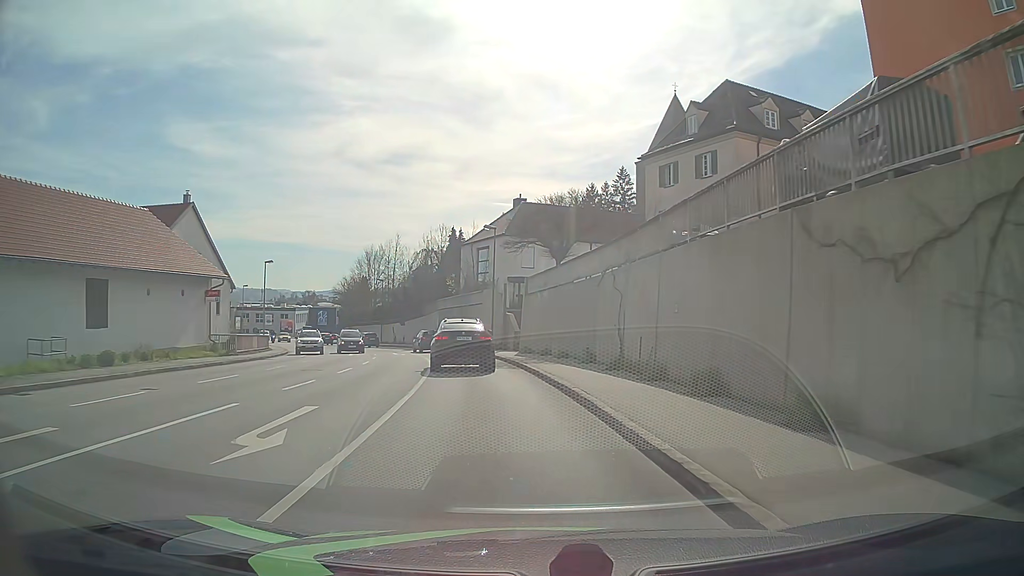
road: tertiary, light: Day
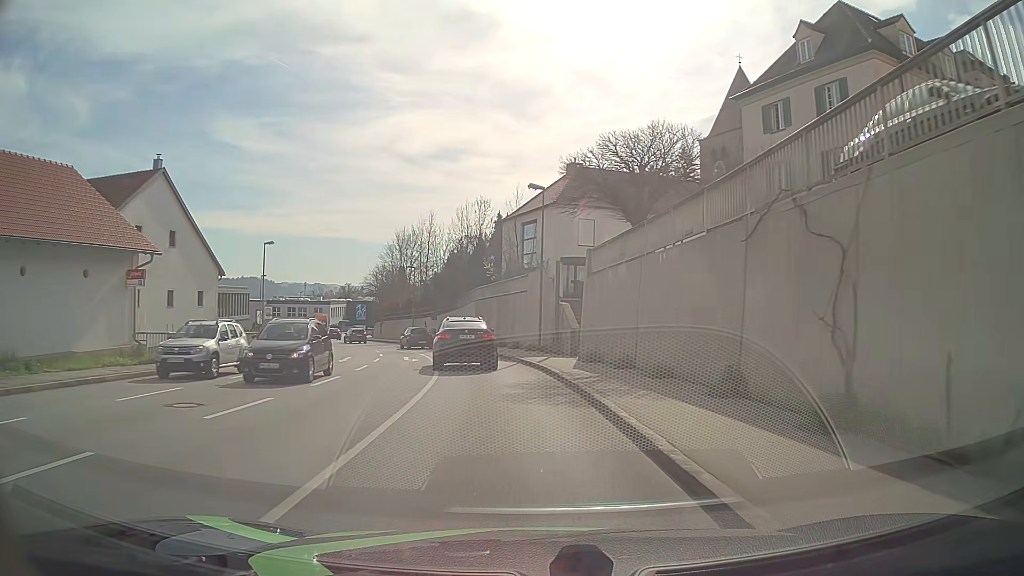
(-0.4, +11.5) m; -4°
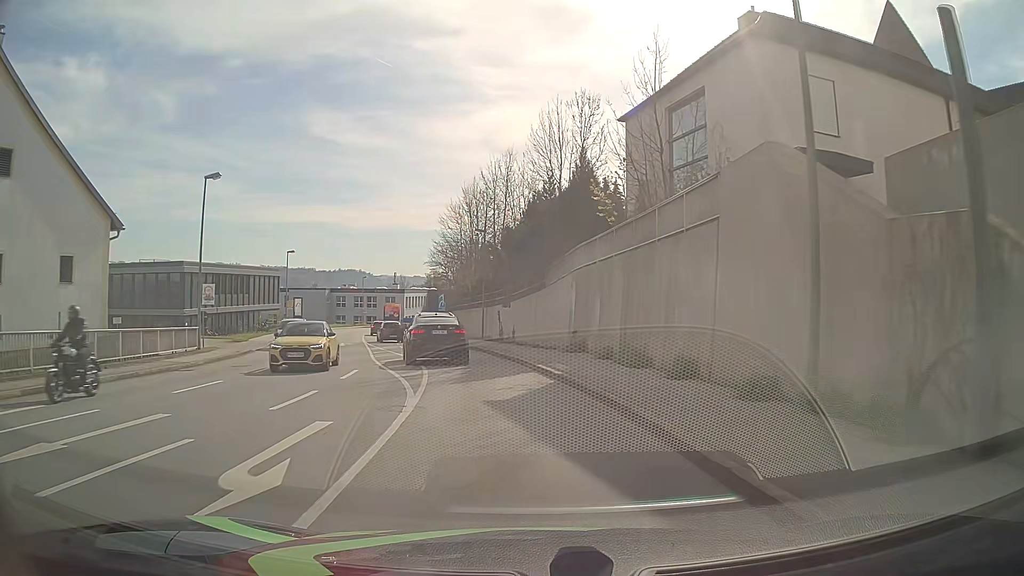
(-1.8, +23.6) m; -9°
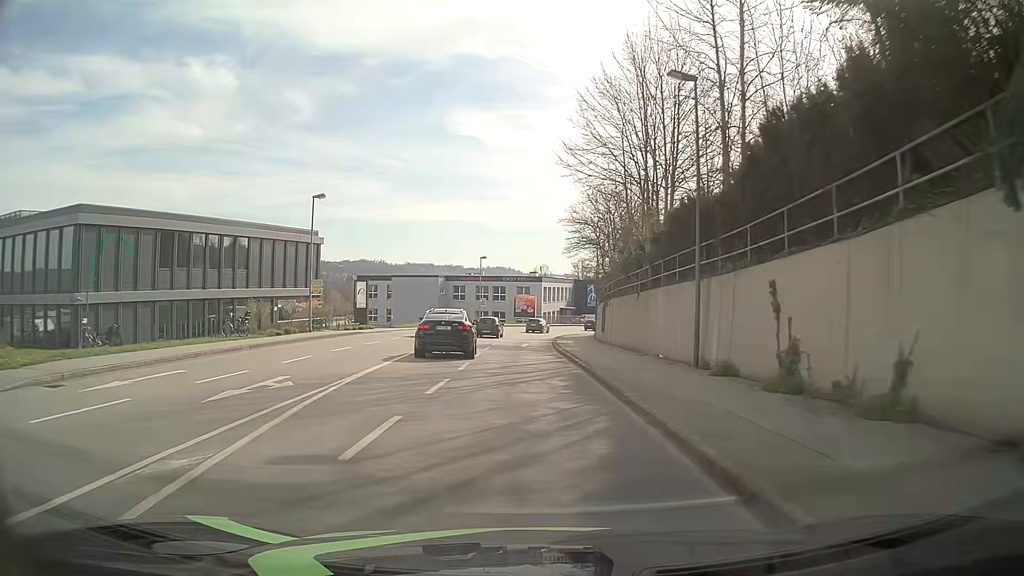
(-3.7, +30.5) m; -13°
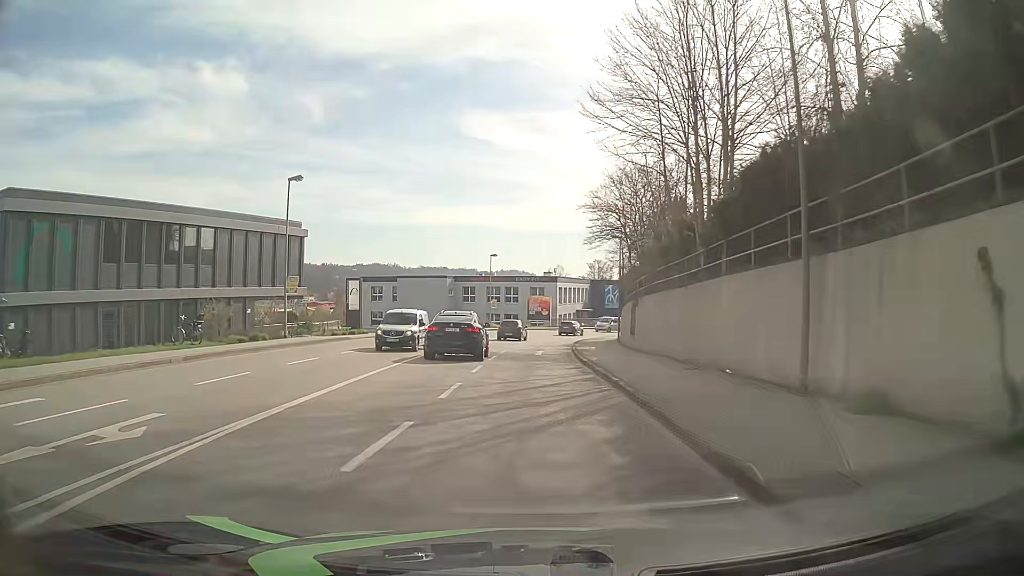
(-0.1, +6.3) m; -2°
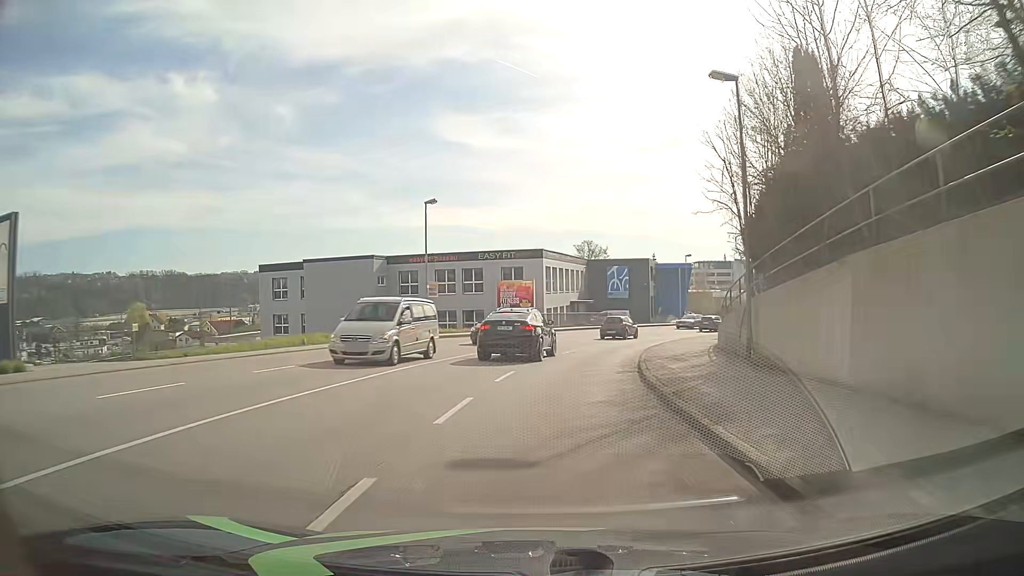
(+0.4, +33.5) m; +2°
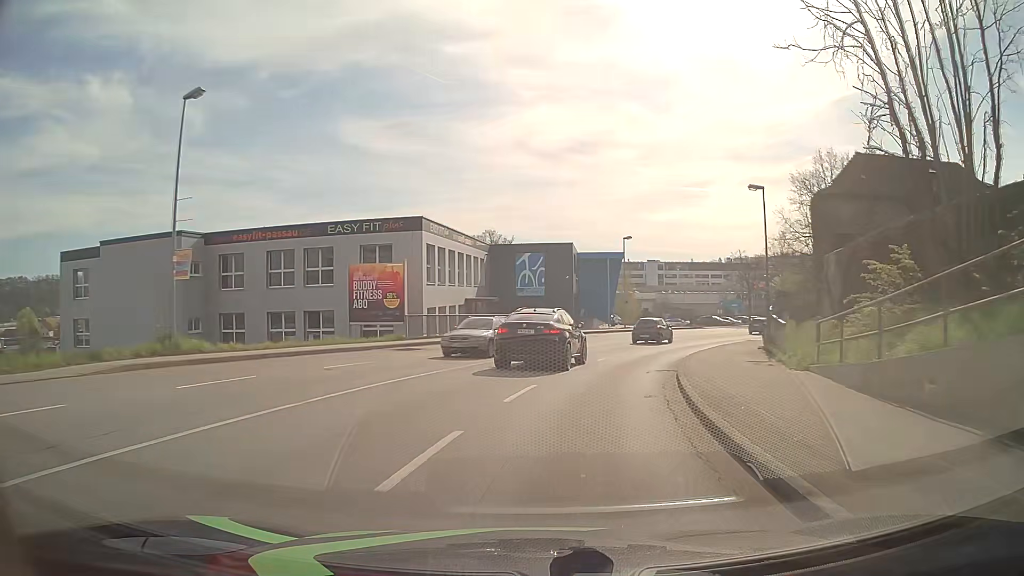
(+1.4, +20.9) m; +9°
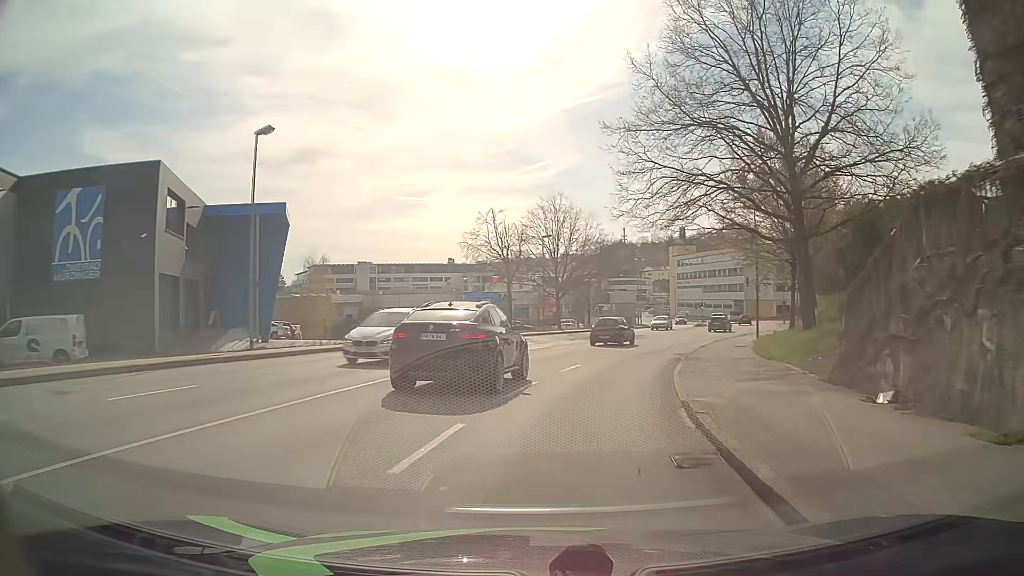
(+7.4, +34.1) m; +25°
(0, +10) (+2, +20) (+5, +29) (+8, +39) (+12, +48) (+17, +57) (+22, +66) (+26, +75) (+29, +84) (+32, +94) m
